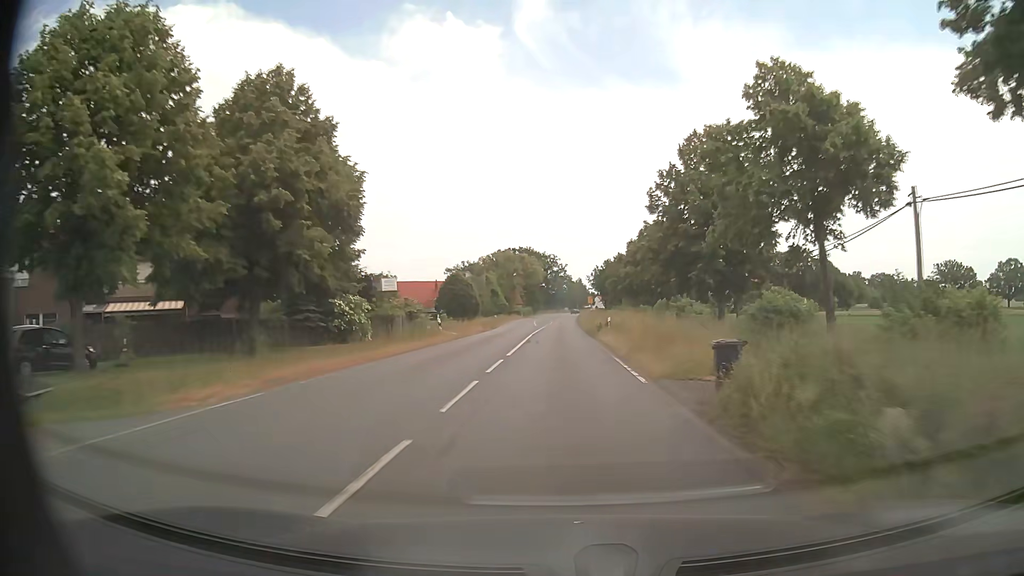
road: secondary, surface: asphalt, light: Day
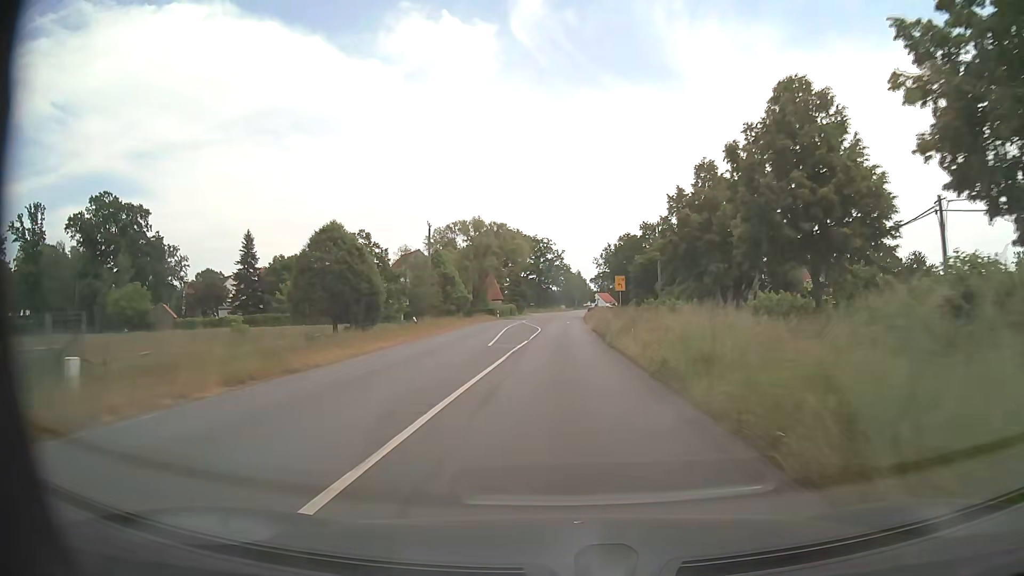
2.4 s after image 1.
(0.0, +46.4) m; 0°
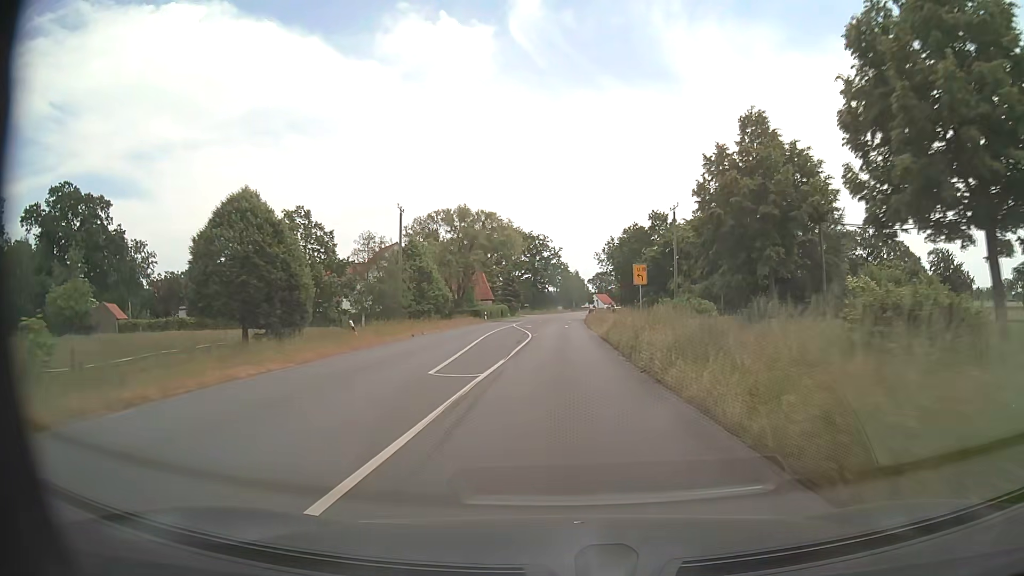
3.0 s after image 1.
(0.0, +11.6) m; 0°
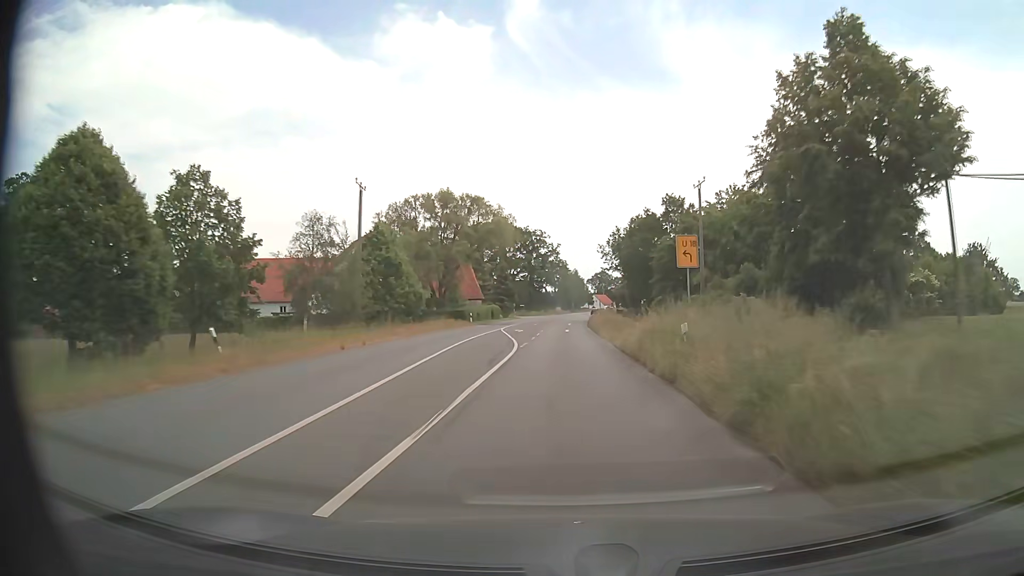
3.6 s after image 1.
(0.0, +11.6) m; 0°
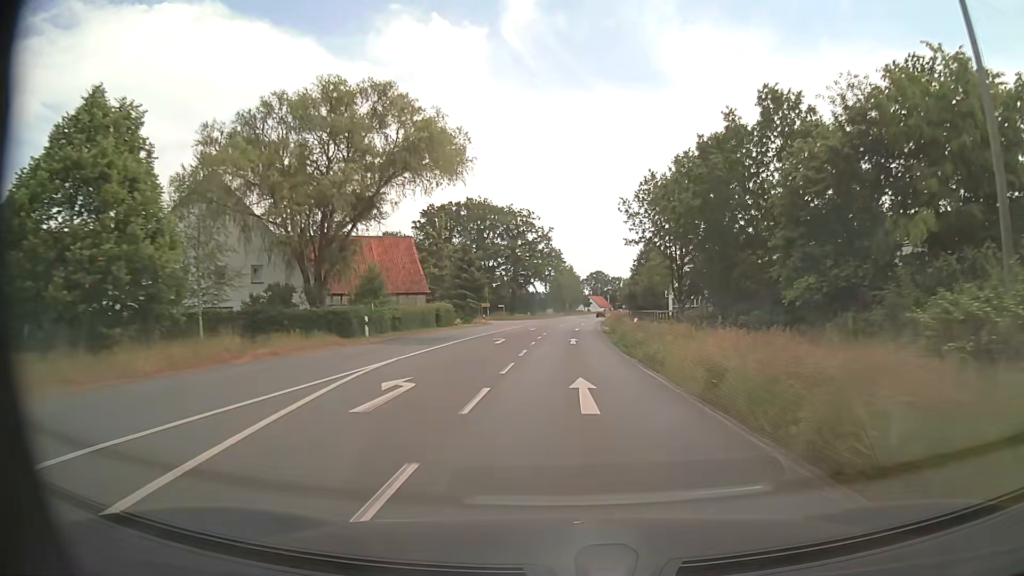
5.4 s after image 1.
(0.0, +34.8) m; +1°
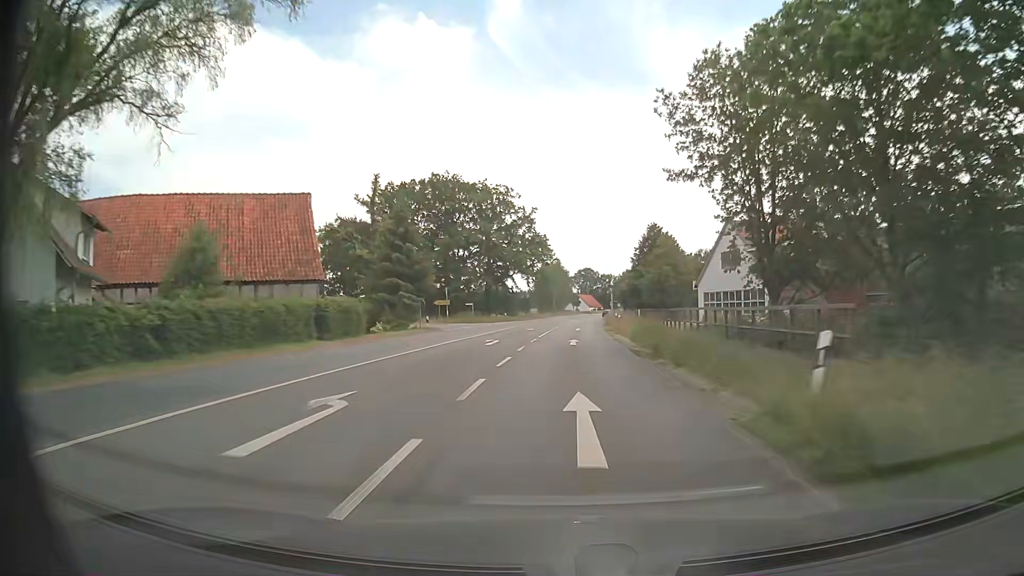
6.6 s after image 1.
(+0.2, +23.2) m; +1°
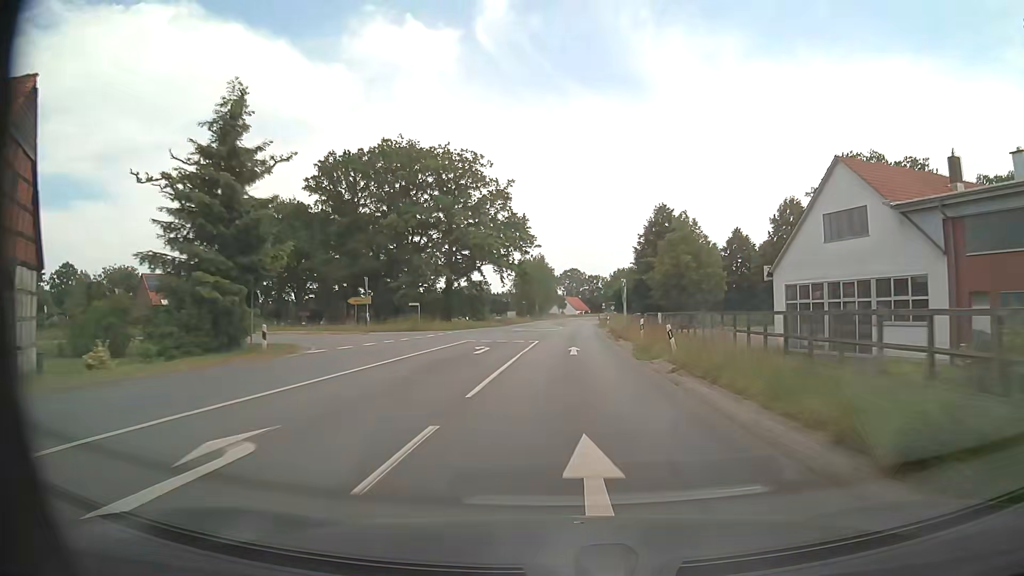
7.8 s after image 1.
(+0.2, +23.2) m; +1°
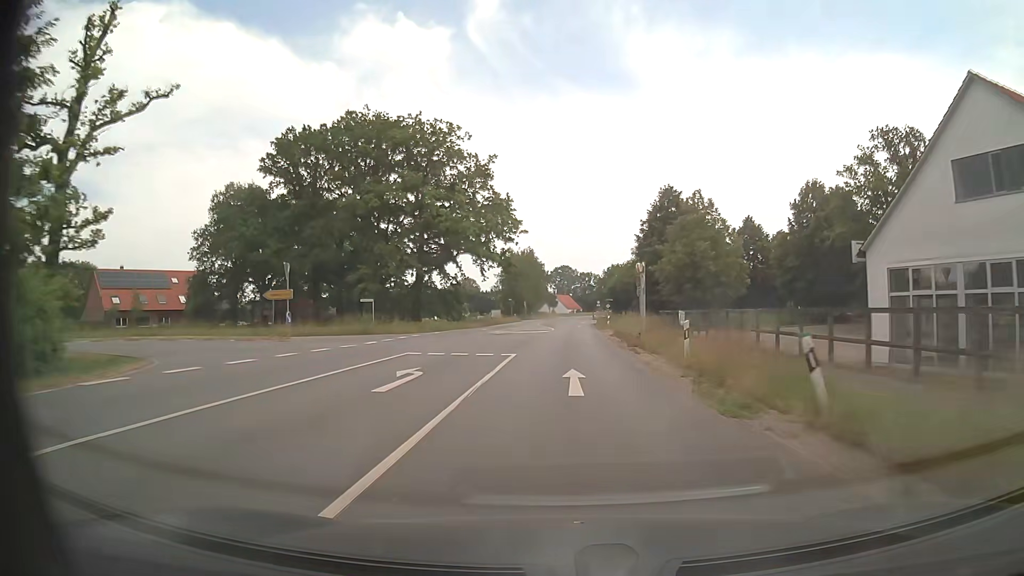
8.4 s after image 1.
(+0.1, +11.6) m; 0°
